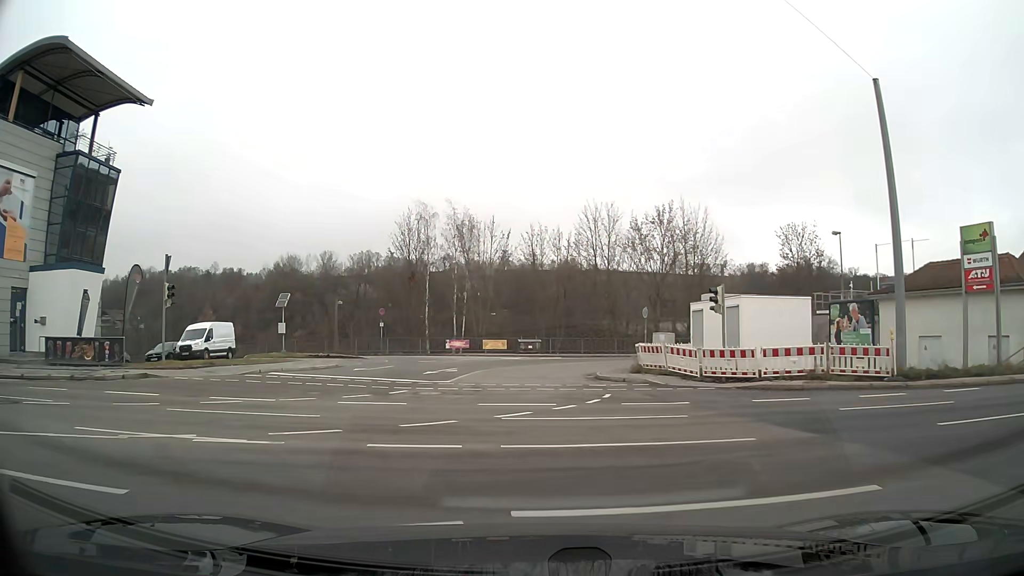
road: tertiary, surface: asphalt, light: Day
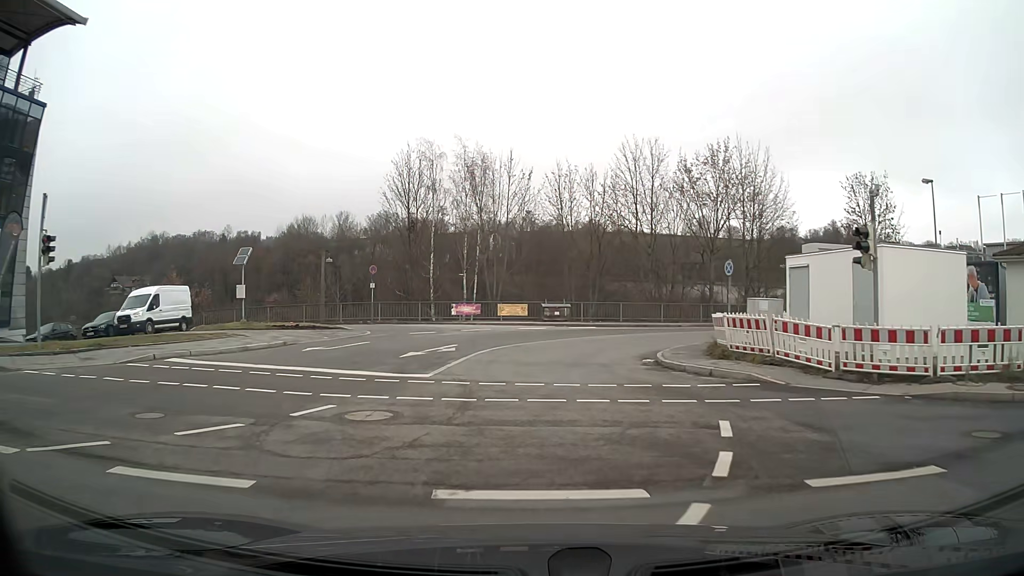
(-0.2, +9.1) m; -2°
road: unclassified
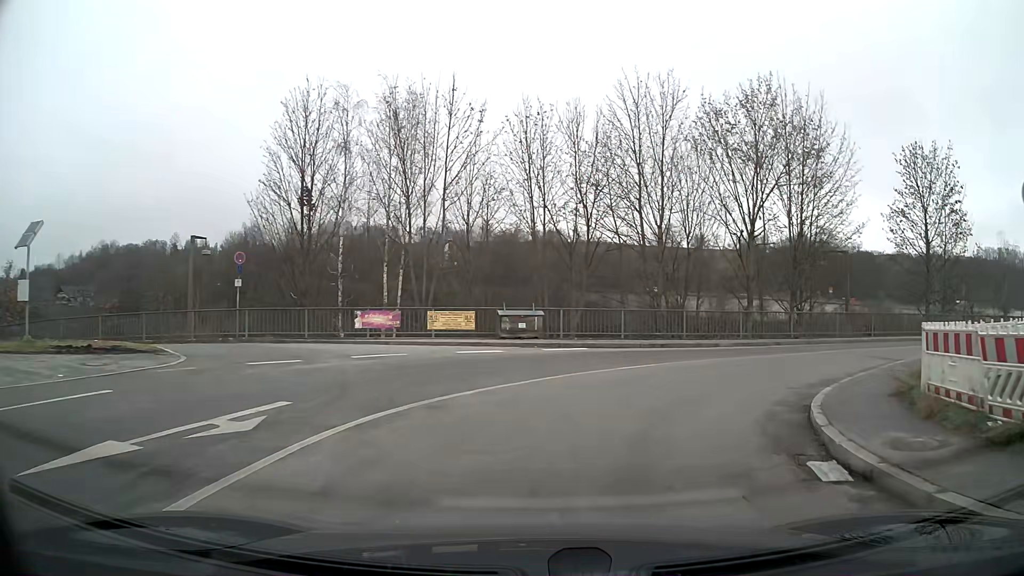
(+0.4, +13.7) m; +7°
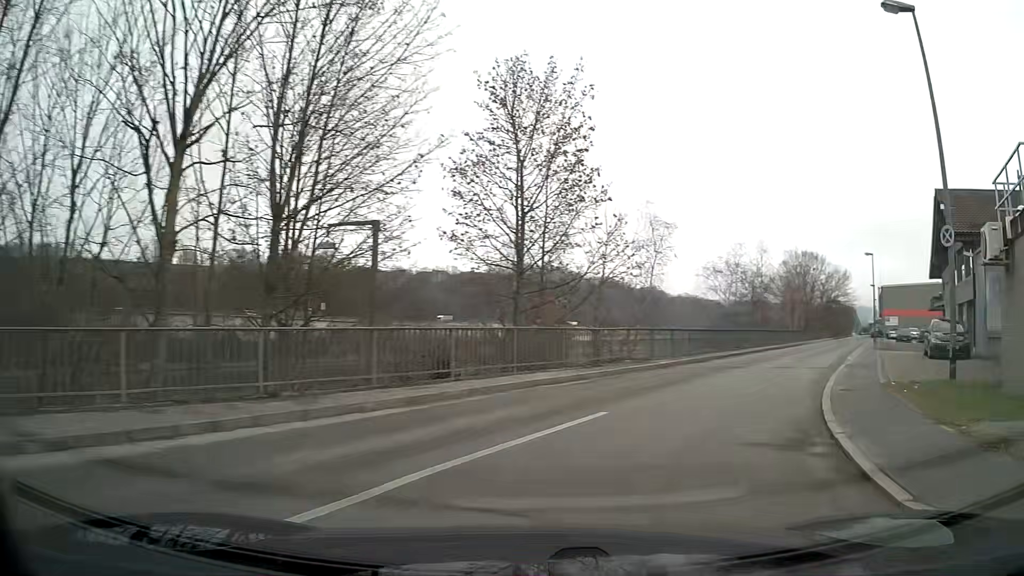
(+5.7, +15.8) m; +45°
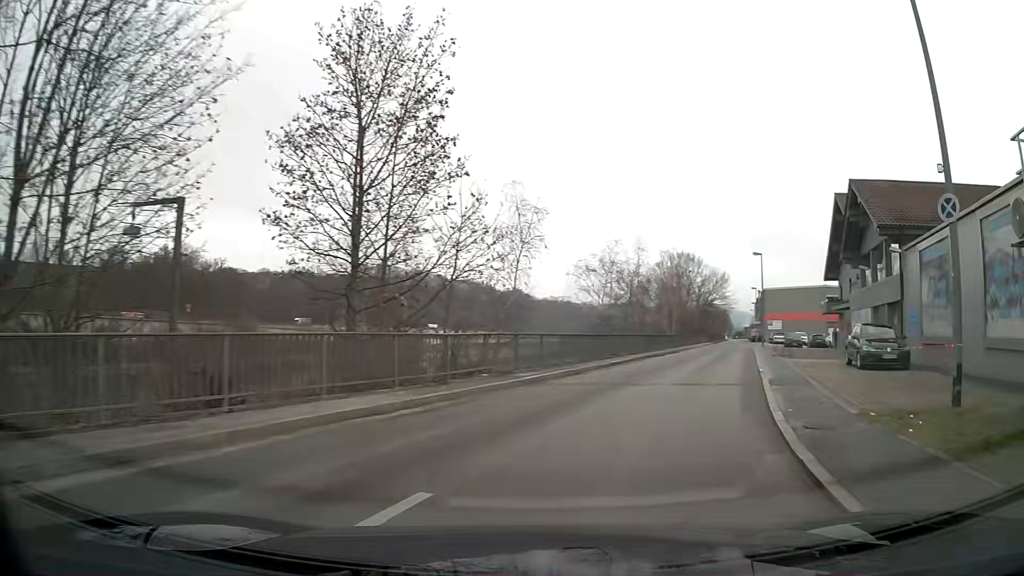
(+0.4, +4.5) m; +10°
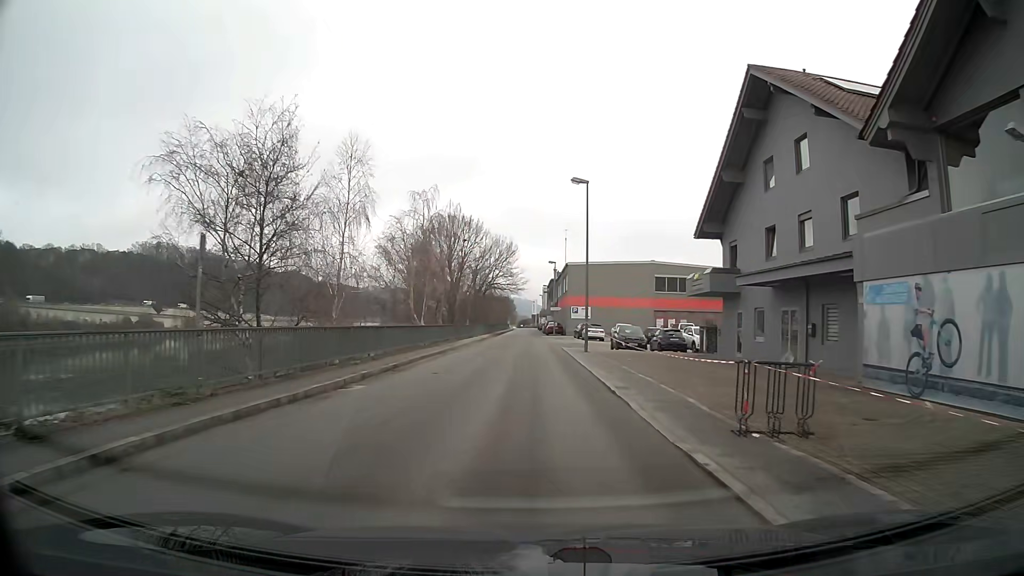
(+5.4, +26.1) m; +15°
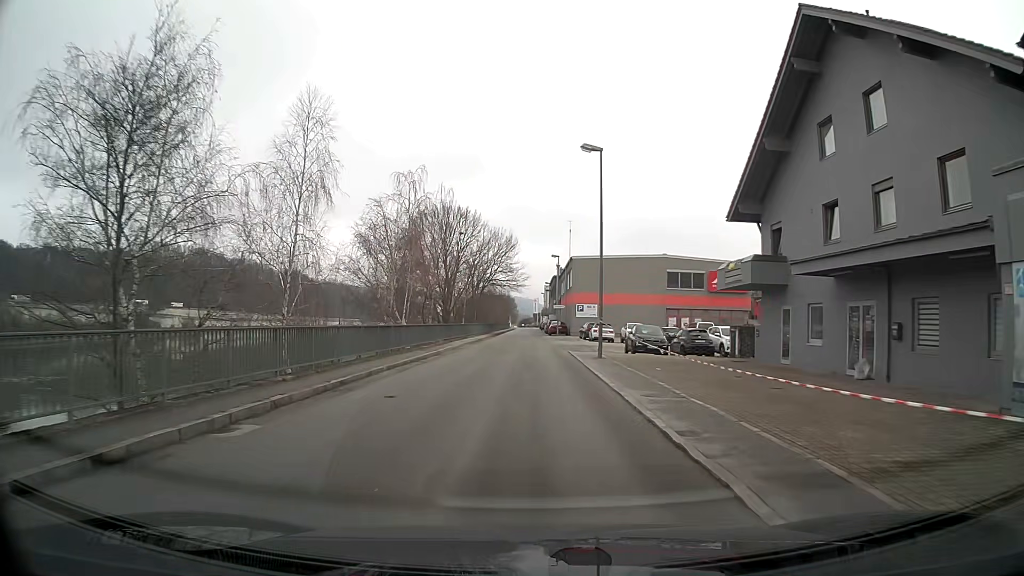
(0.0, +5.8) m; 0°
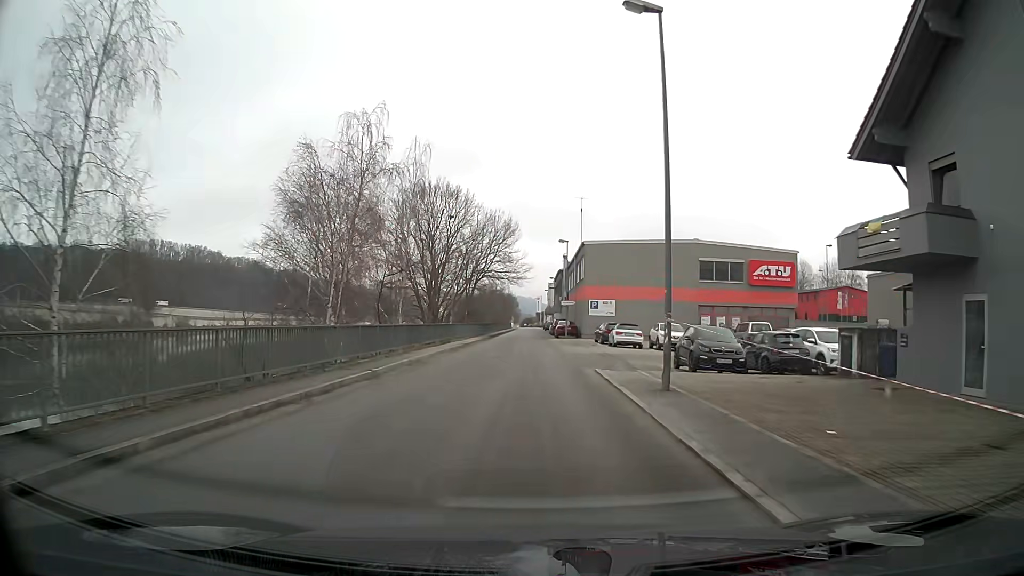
(-0.1, +12.1) m; 0°
(0, +10) (0, +20) (0, +30) (0, +40) (0, +50) (0, +60) (0, +70) (0, +80) (0, +90) (0, +100) m
